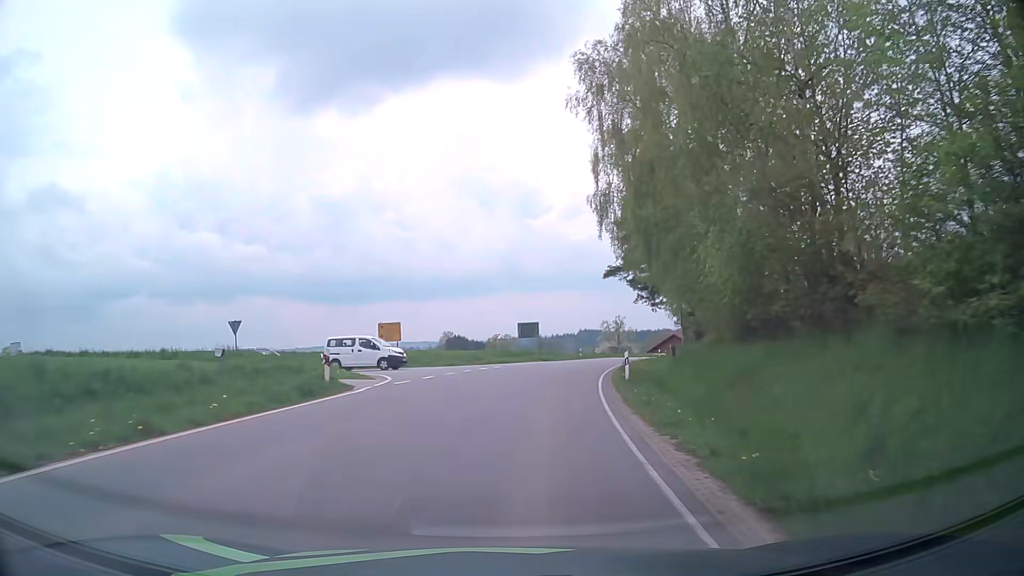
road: tertiary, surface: asphalt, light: Day
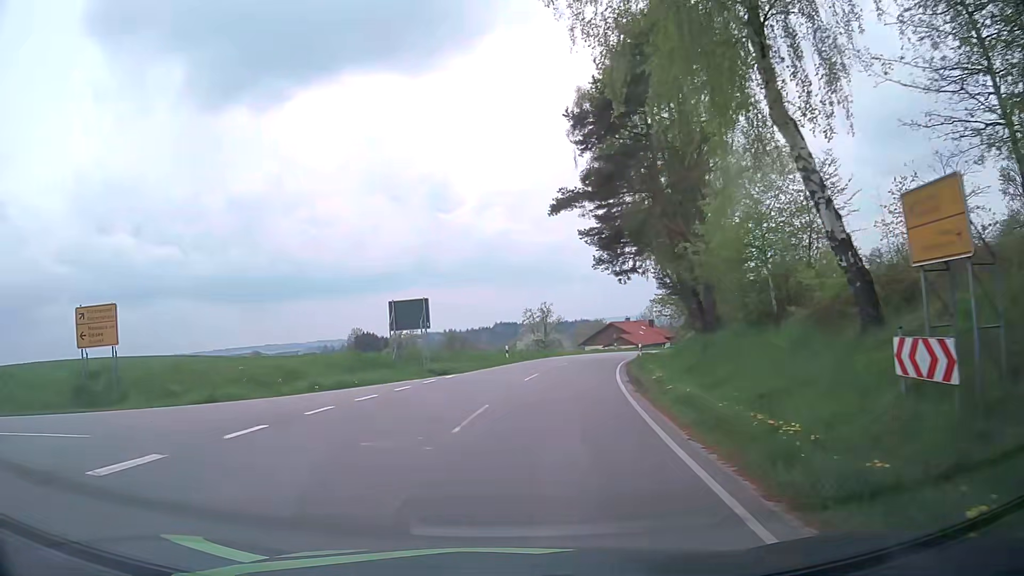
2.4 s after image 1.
(+2.0, +25.5) m; +8°
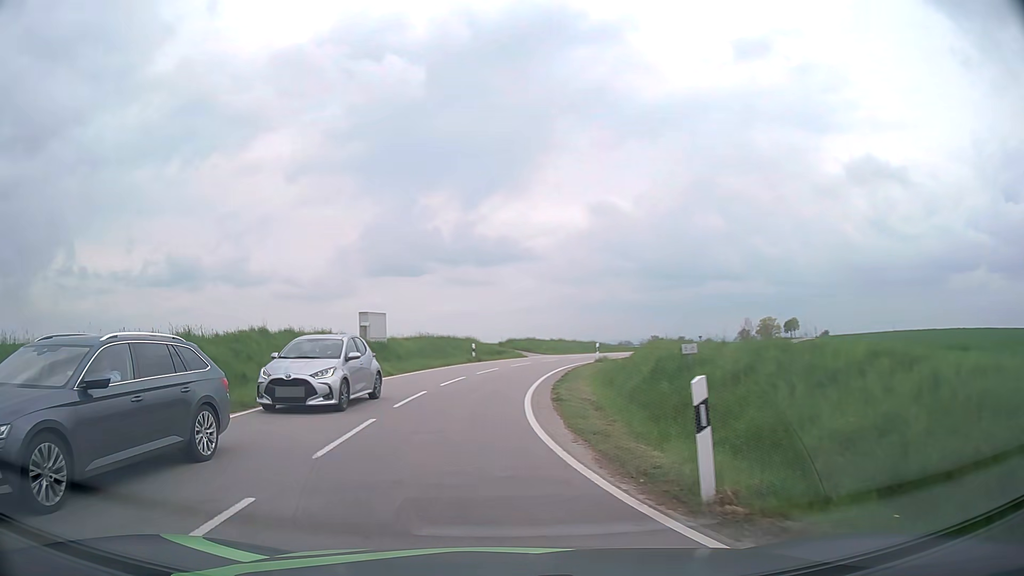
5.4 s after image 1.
(-8.7, +12.8) m; -82°
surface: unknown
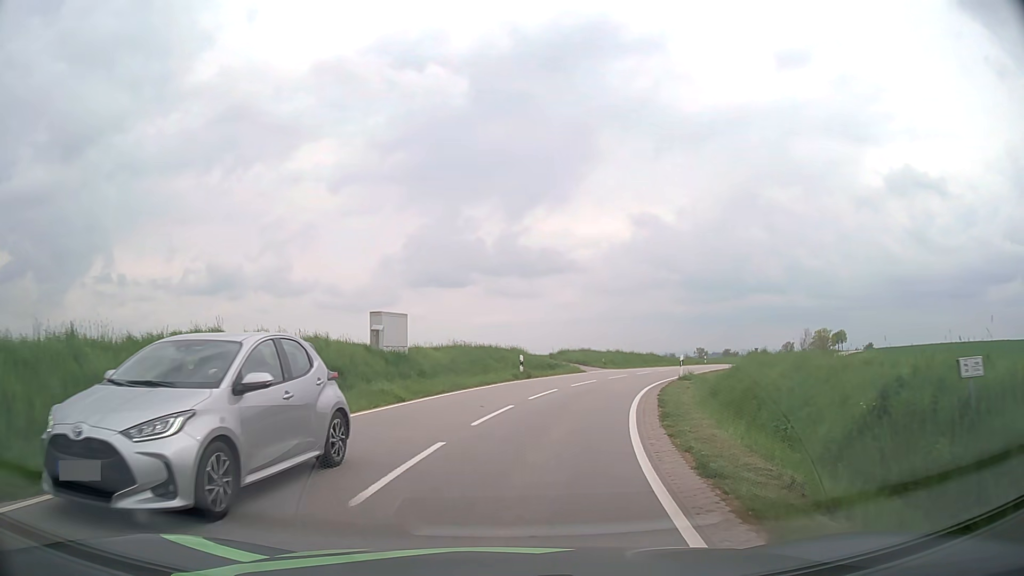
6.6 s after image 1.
(-0.5, +8.3) m; -4°
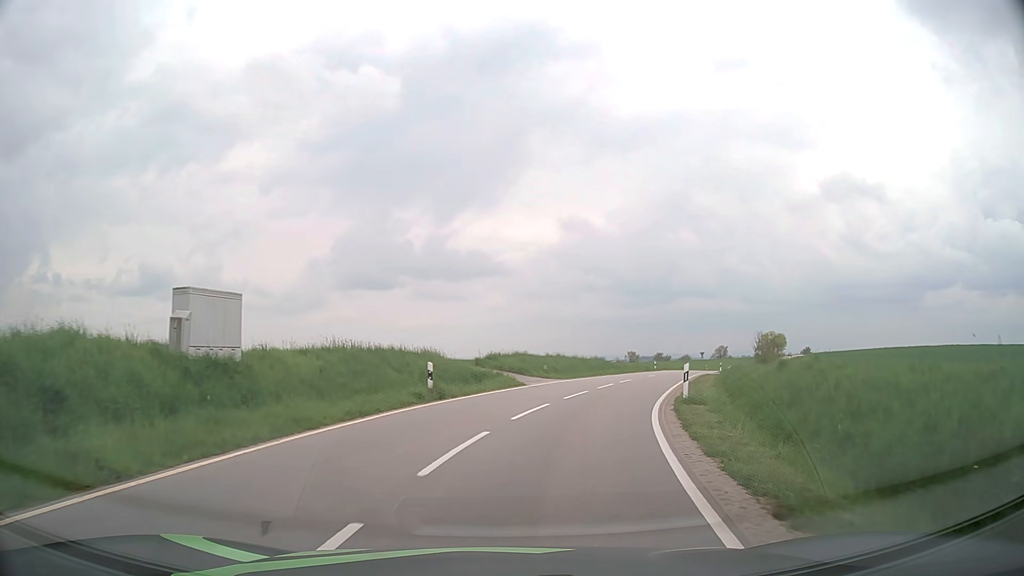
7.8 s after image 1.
(+0.5, +10.5) m; +6°
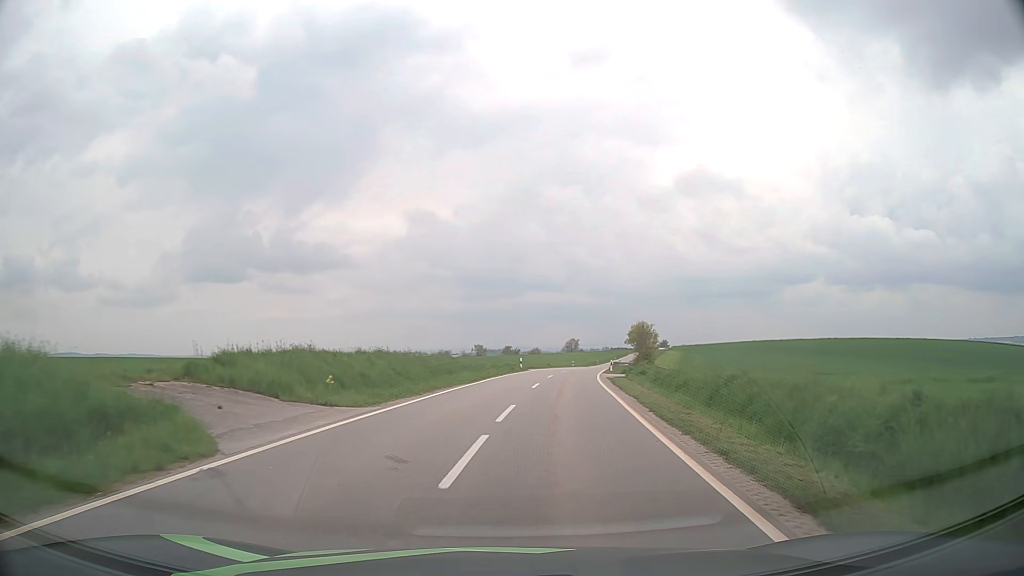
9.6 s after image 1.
(+2.1, +18.4) m; +13°
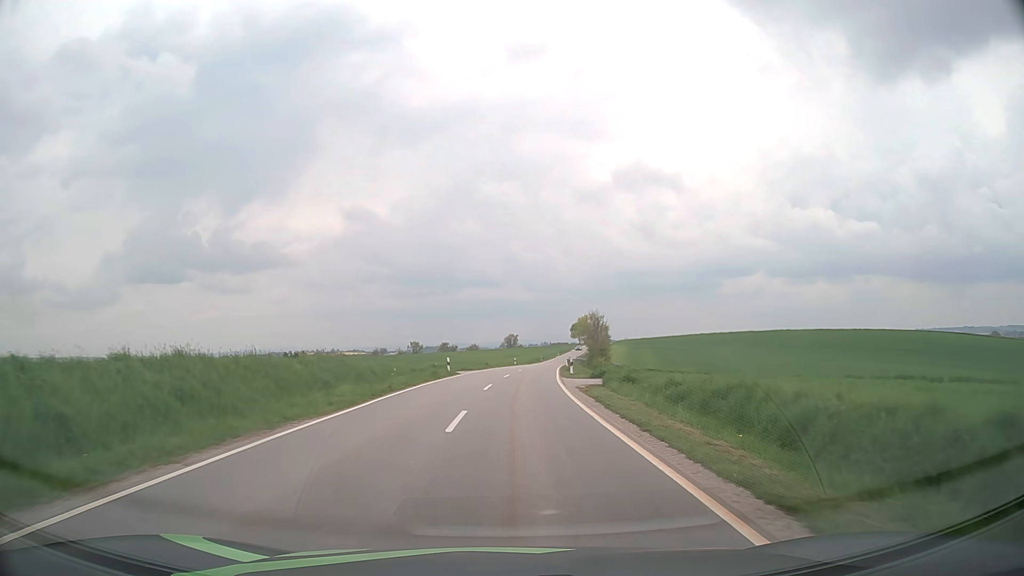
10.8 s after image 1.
(+0.8, +14.0) m; +5°
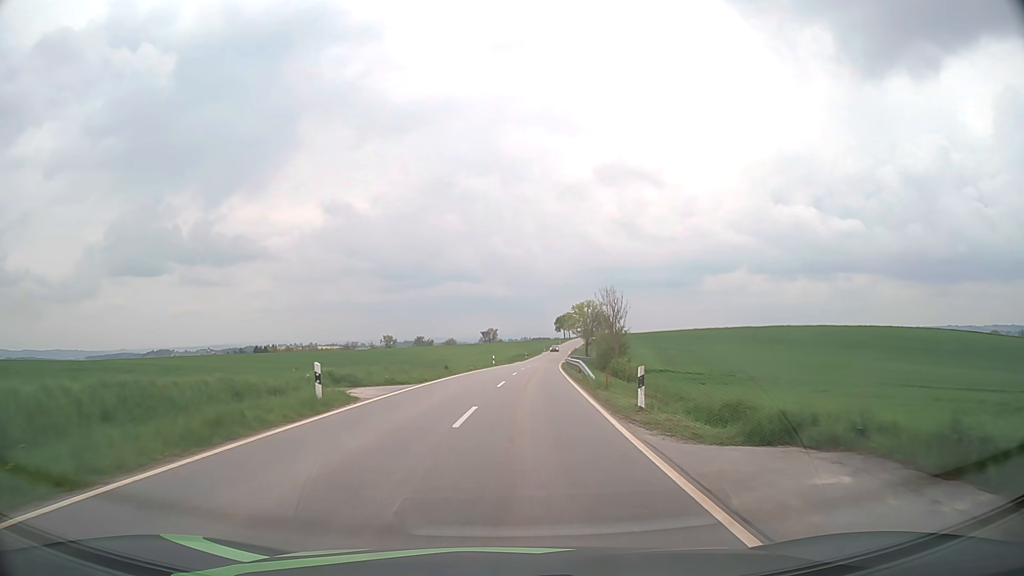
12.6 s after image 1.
(+0.3, +24.3) m; +2°
(0, +10) (0, +20) (+1, +30) (+2, +40) (+2, +50) (+3, +60) (+4, +70) (+5, +80) (+6, +90) (+7, +100) m
